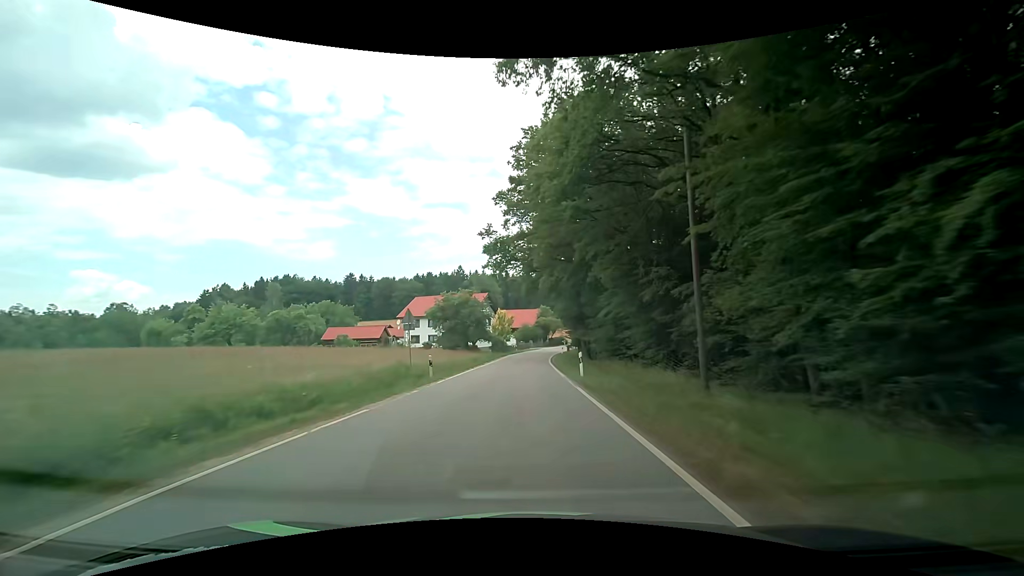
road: tertiary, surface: asphalt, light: Day
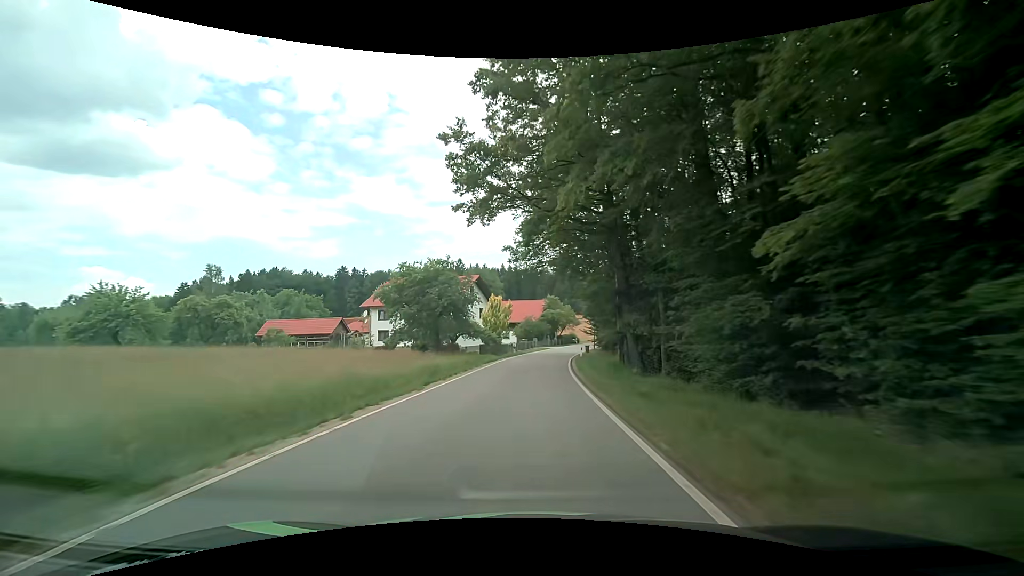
(+0.3, +21.1) m; +1°
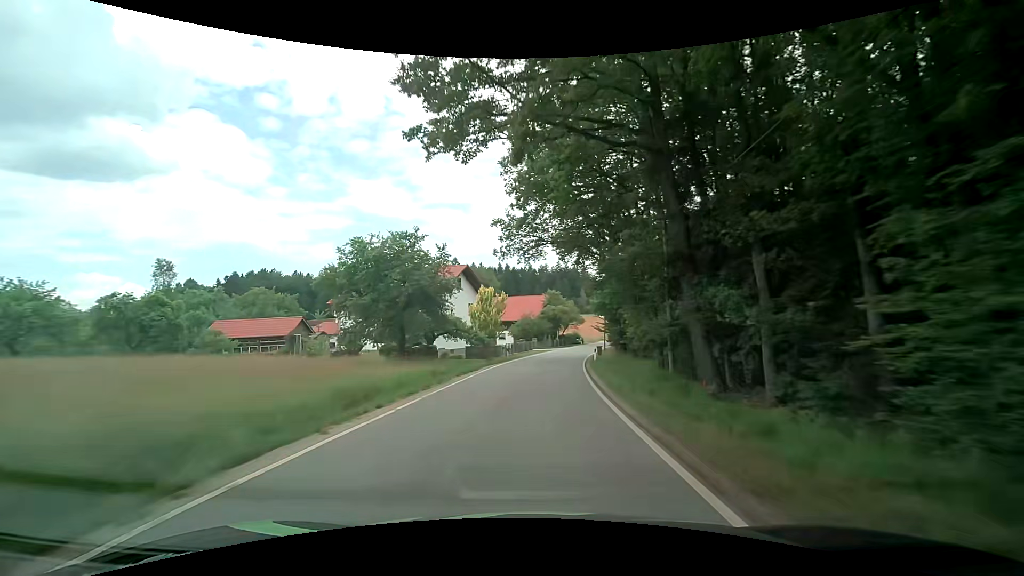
(0.0, +10.4) m; 0°
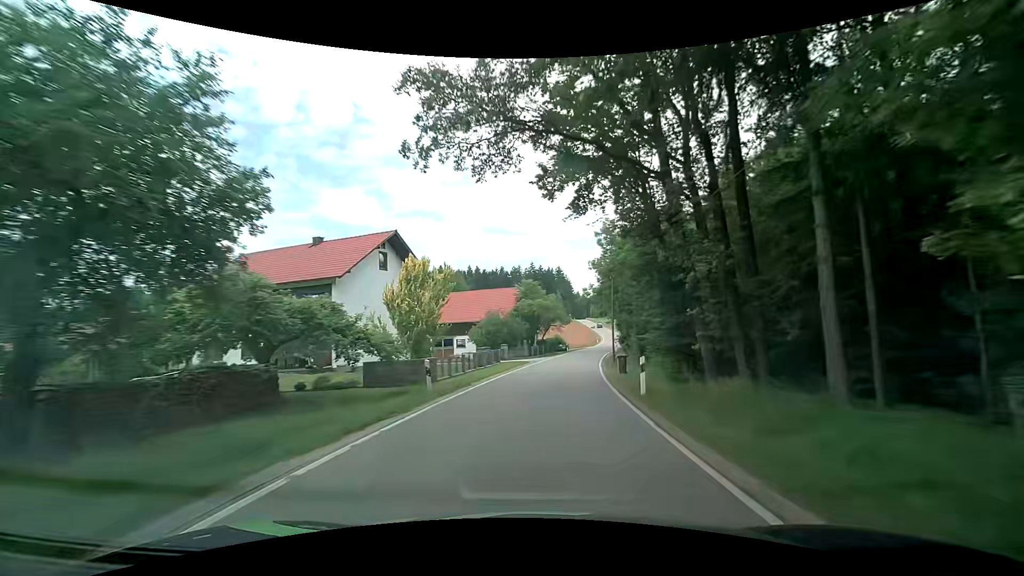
(+0.4, +20.5) m; +2°
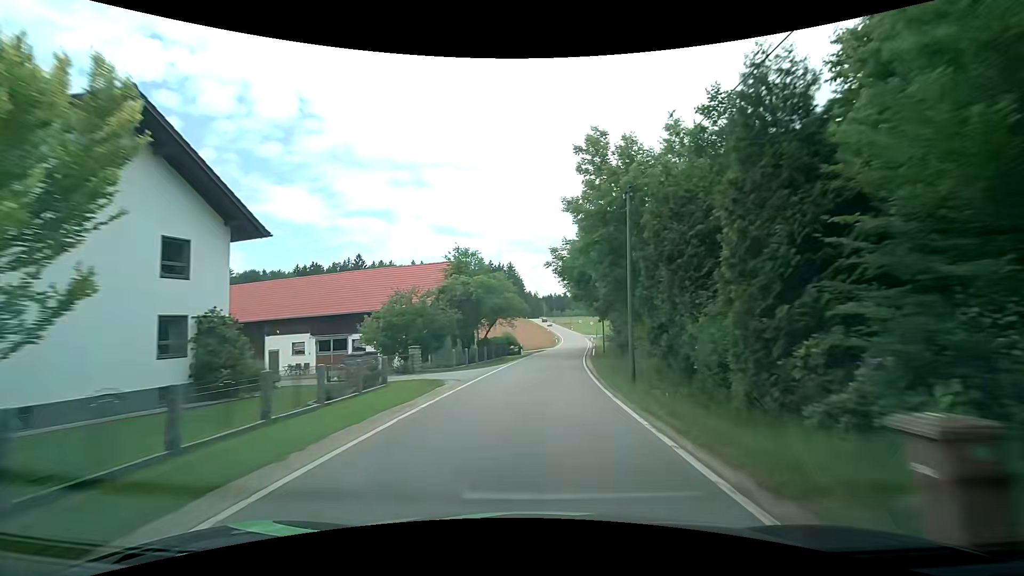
(+1.0, +19.9) m; +6°
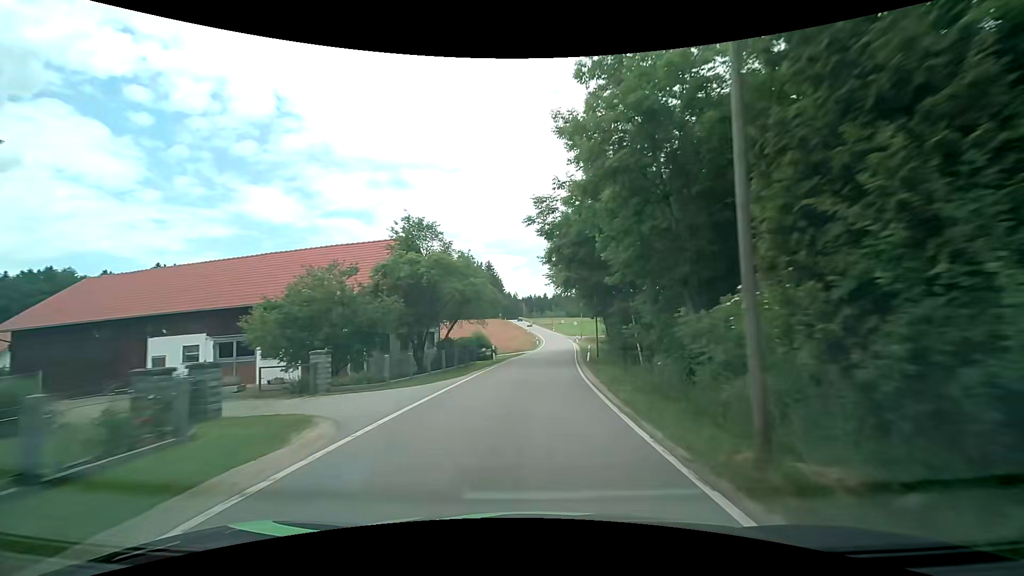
(+0.2, +9.8) m; +3°
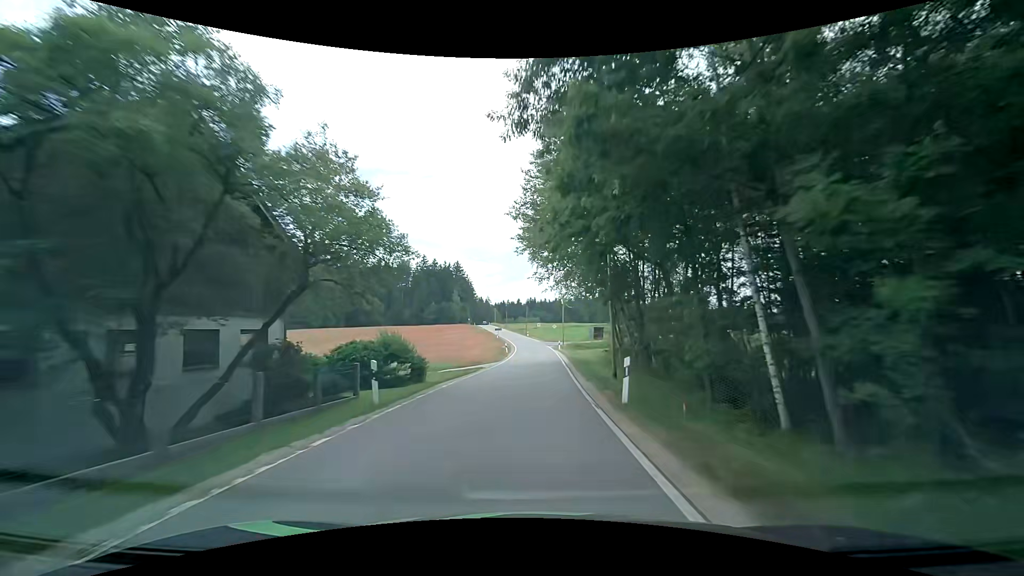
(+0.6, +19.0) m; +3°
